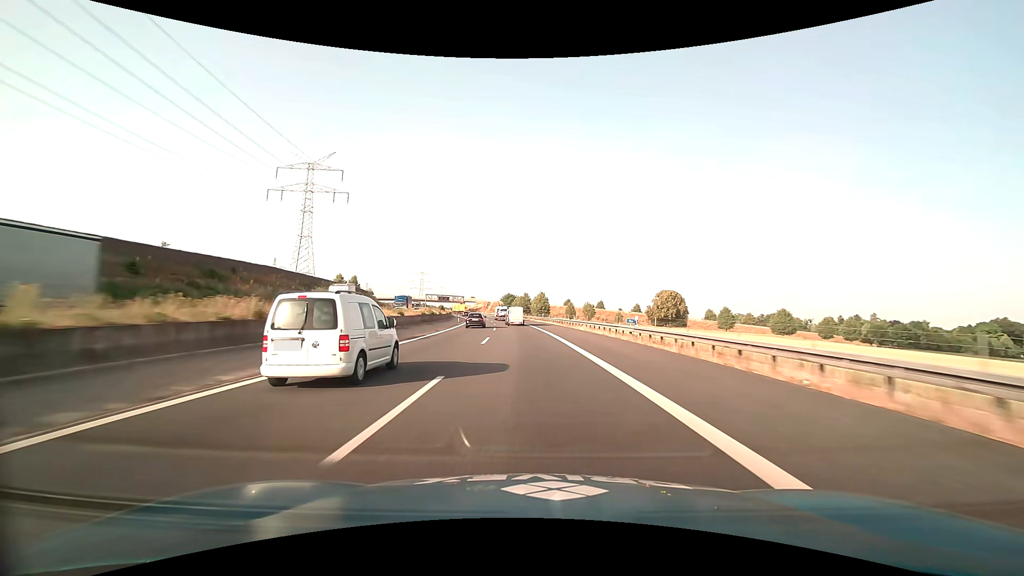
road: motorway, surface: asphalt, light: Day
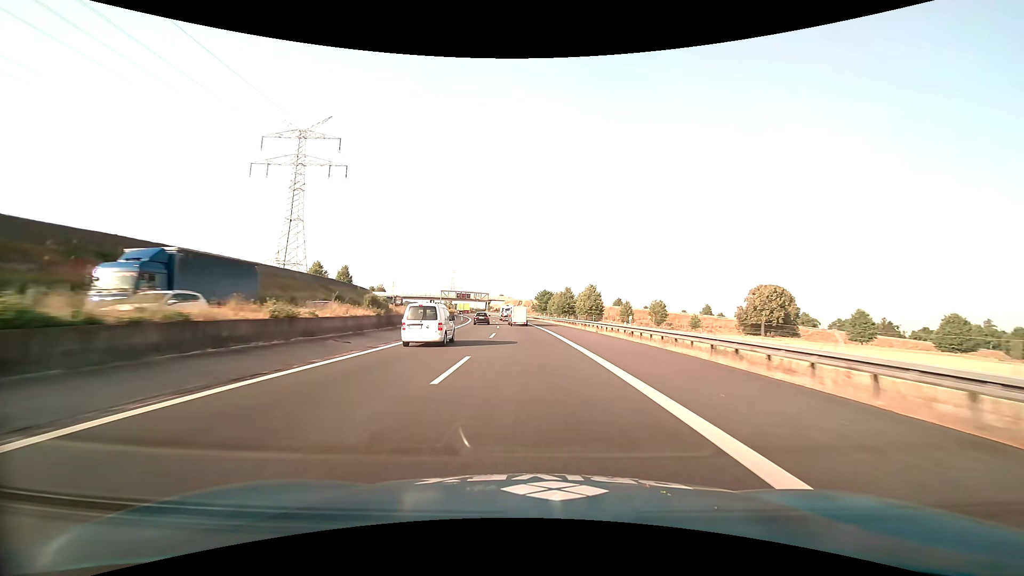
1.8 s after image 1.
(-1.8, +49.2) m; -4°
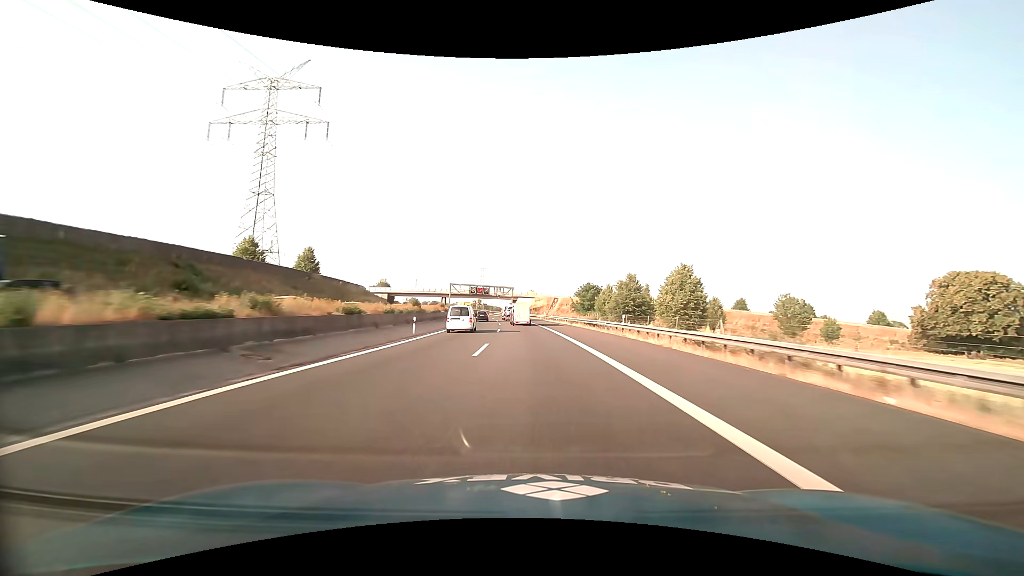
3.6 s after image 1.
(-1.7, +48.1) m; -4°
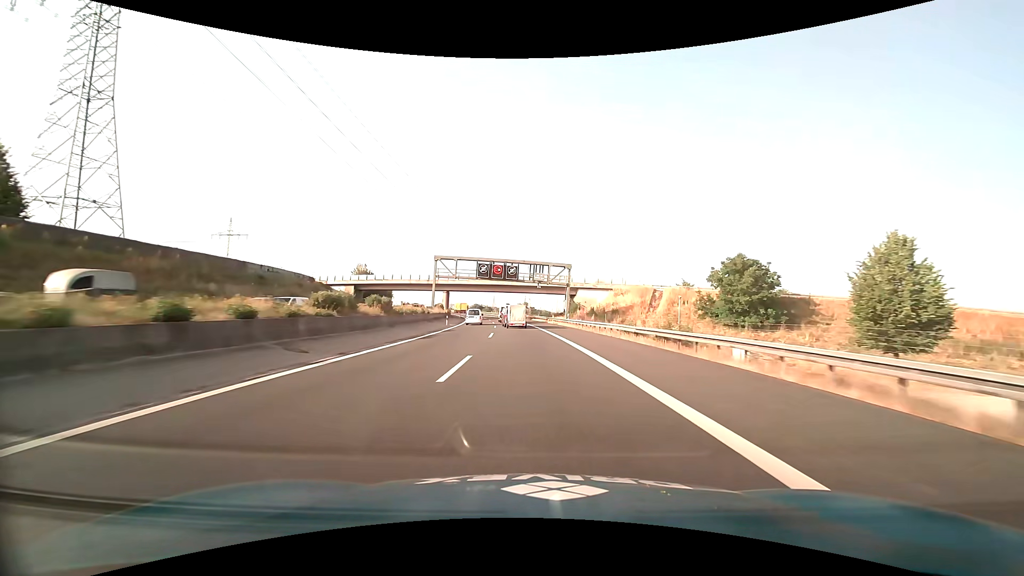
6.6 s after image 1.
(-3.9, +77.4) m; -6°
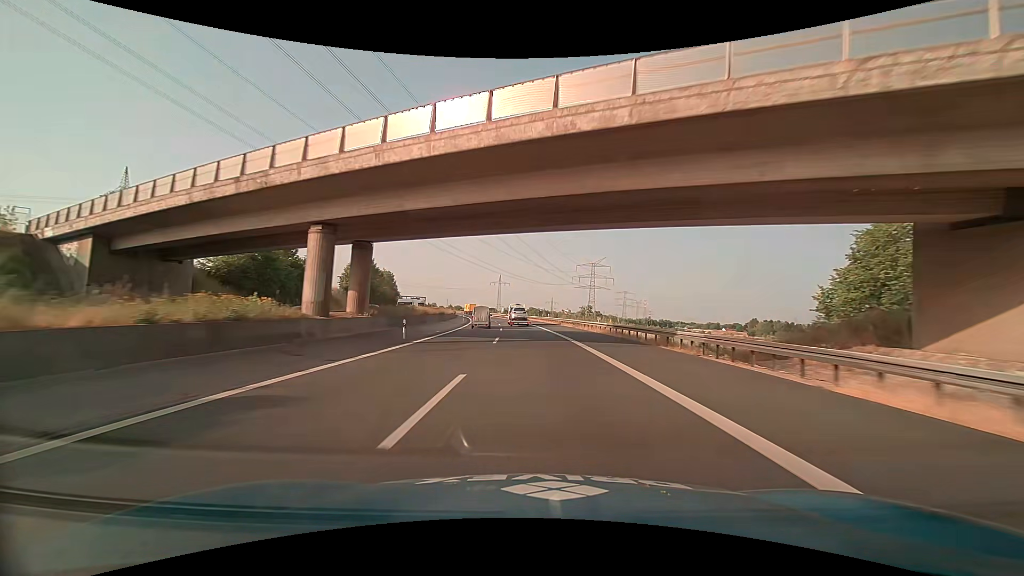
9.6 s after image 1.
(-4.8, +76.7) m; -7°
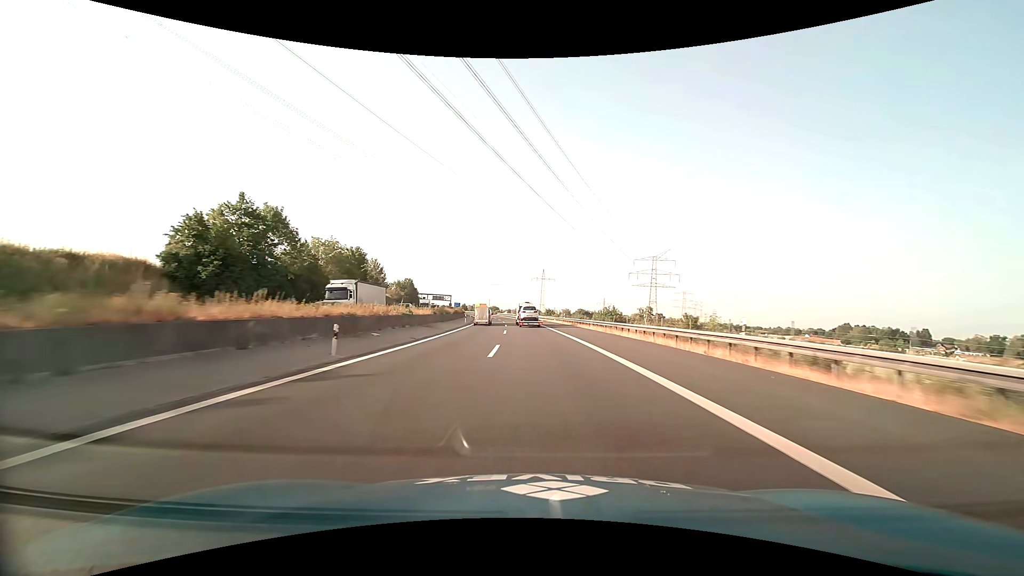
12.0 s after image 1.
(-2.3, +61.6) m; -5°
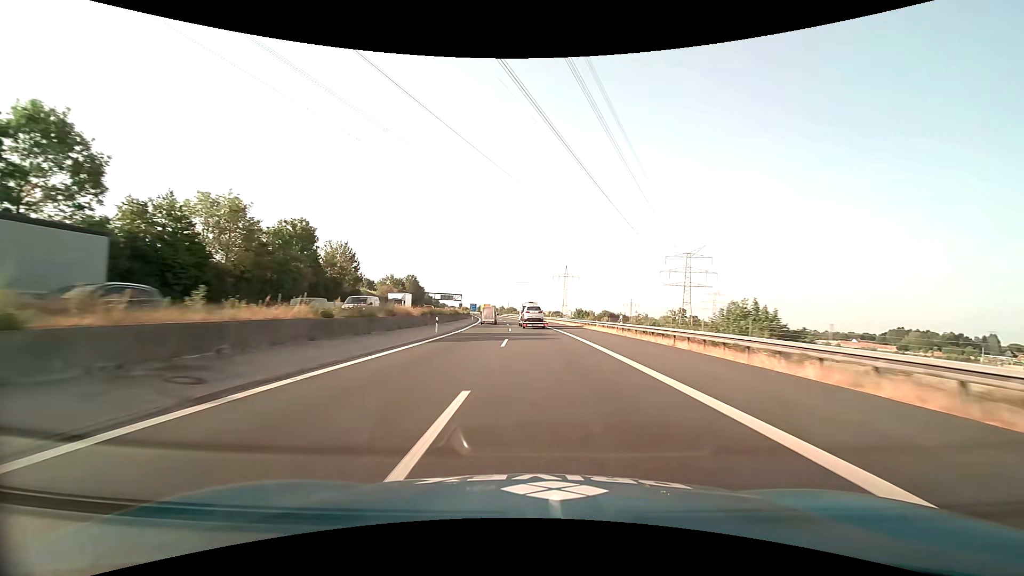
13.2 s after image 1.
(-0.7, +31.0) m; -2°
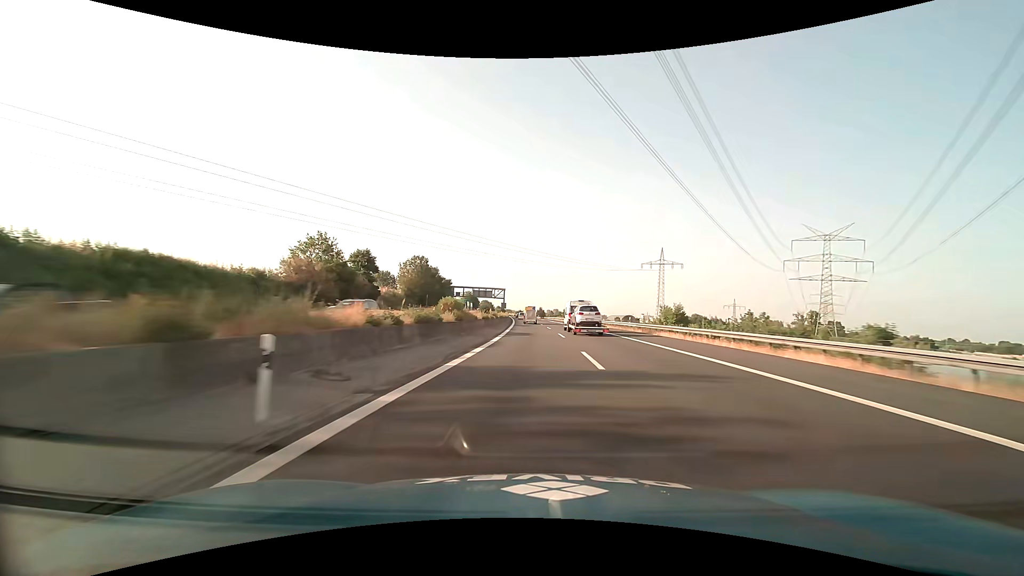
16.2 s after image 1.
(-5.8, +80.1) m; -7°
(0, +10) (0, +20) (0, +30) (0, +40) (-1, +50) (-1, +60) (-1, +70) (-2, +80) (-2, +90) (-3, +100) m
